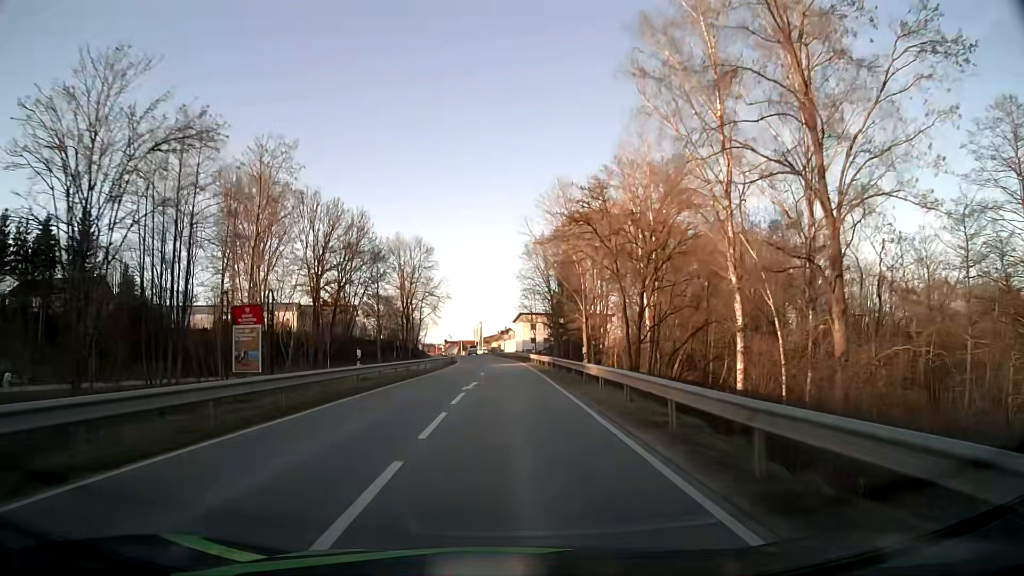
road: tertiary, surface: asphalt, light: Day
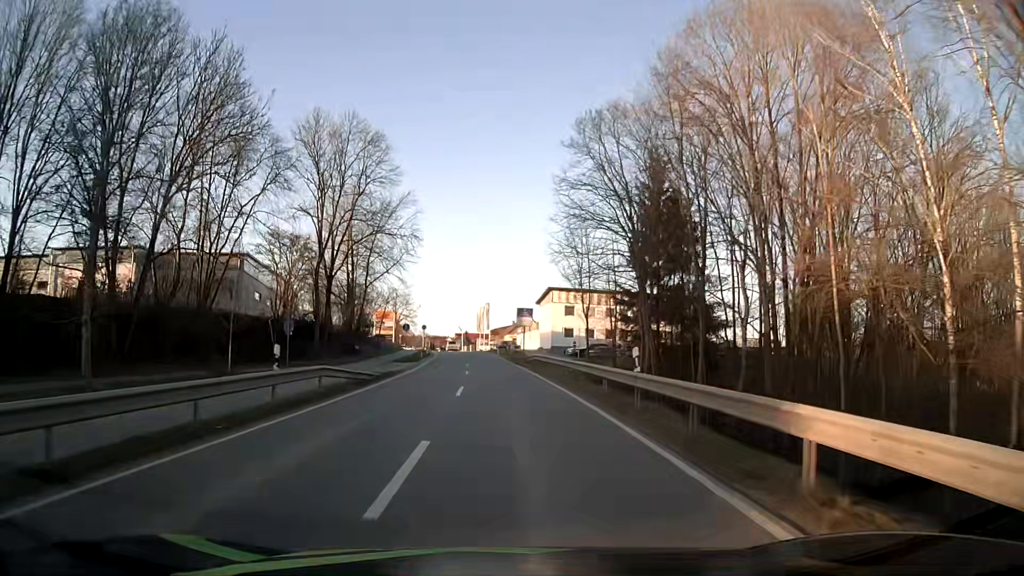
(-0.5, +53.1) m; -1°
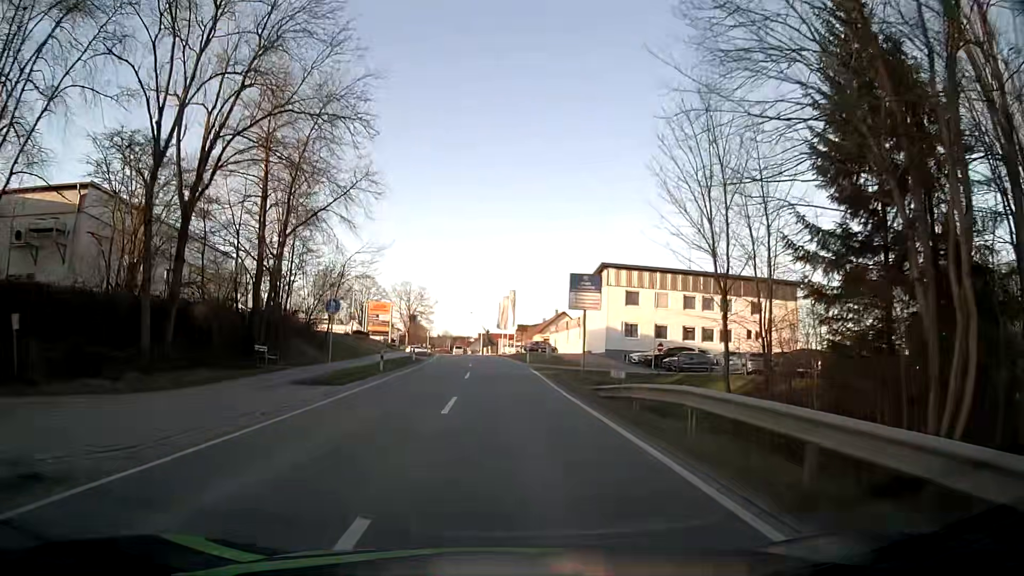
(-0.6, +28.1) m; -2°
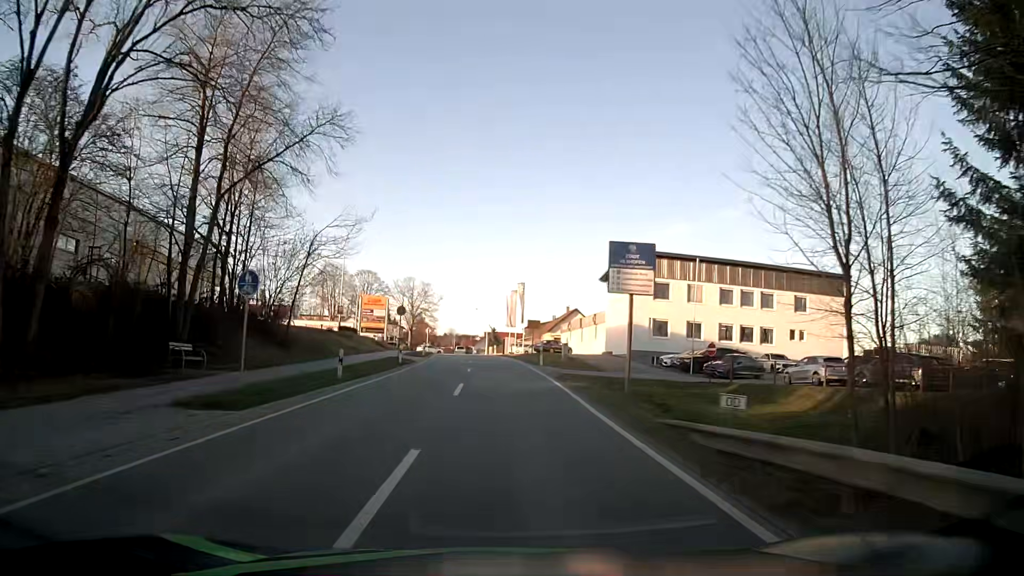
(-0.1, +8.7) m; -1°
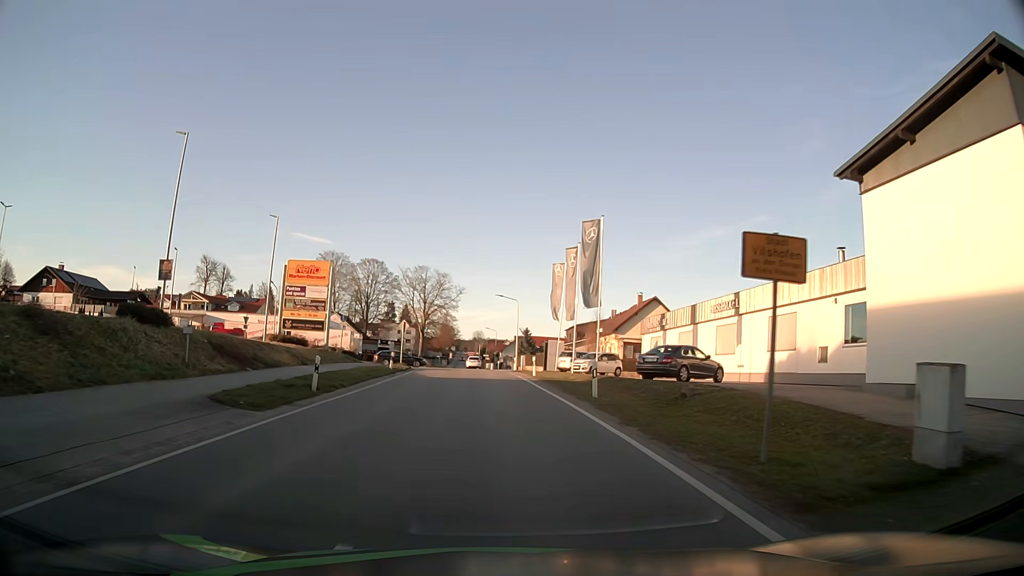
(-0.6, +39.9) m; -2°
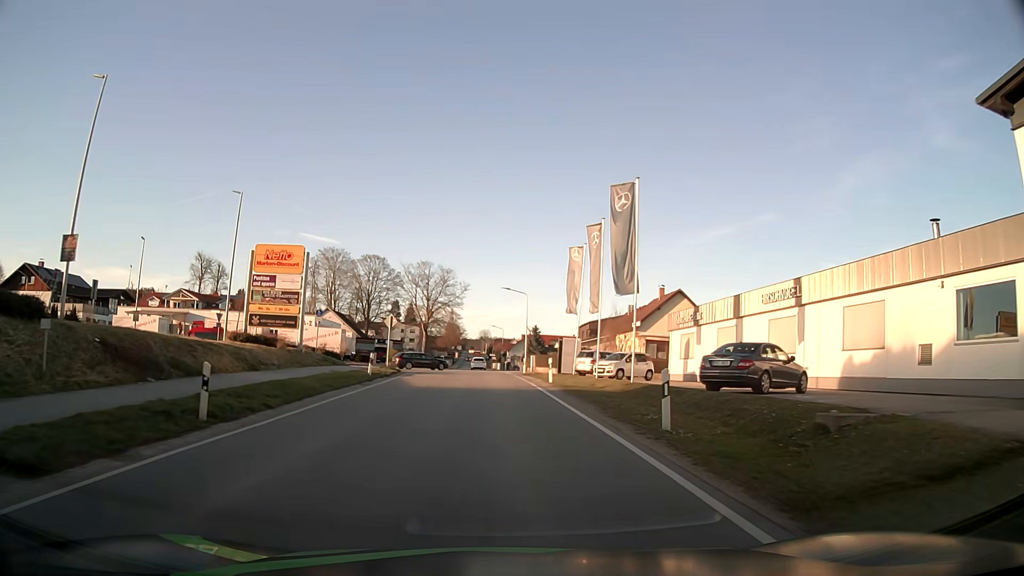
(0.0, +7.5) m; -1°
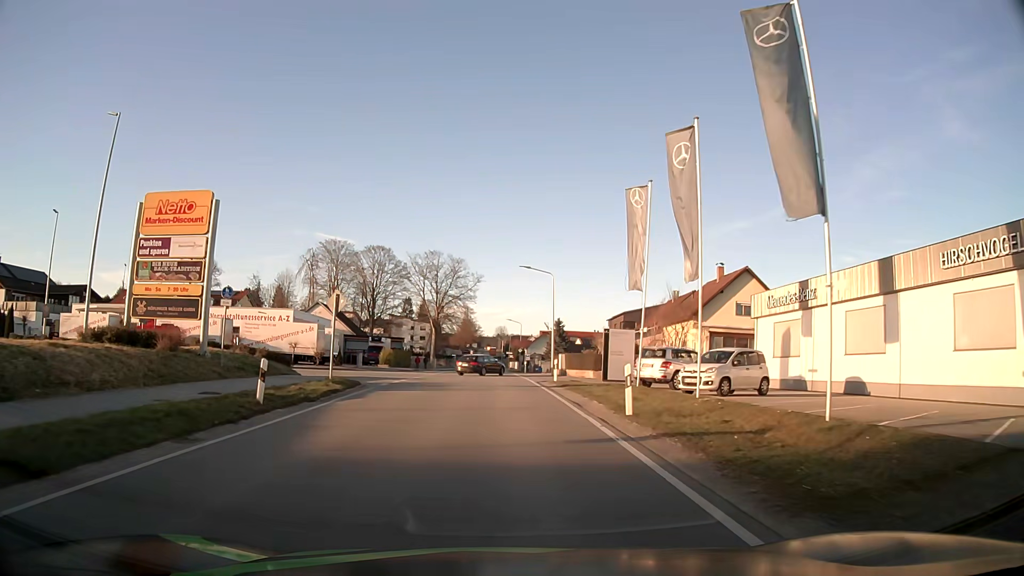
(-0.2, +14.7) m; -1°
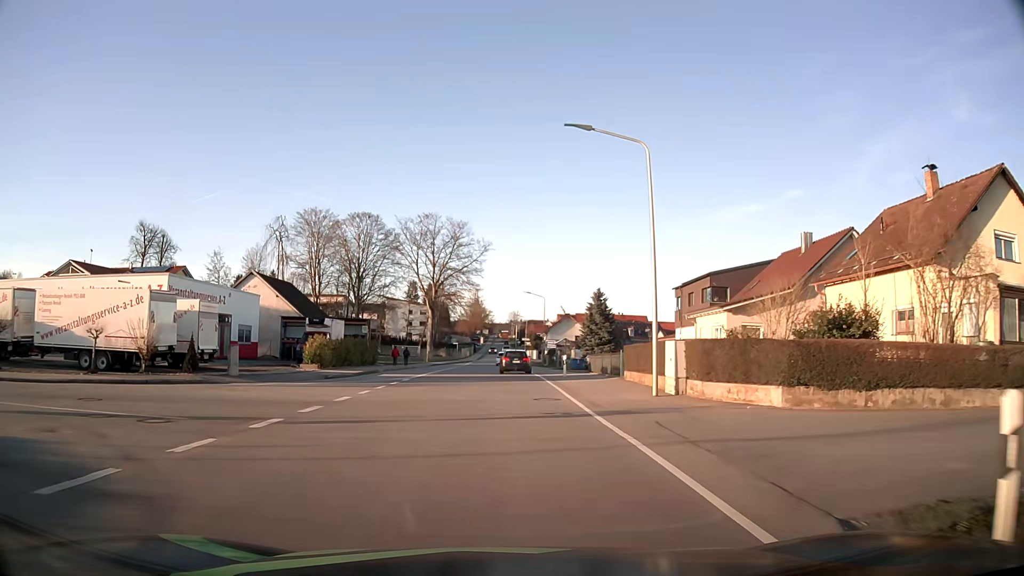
(-0.4, +29.1) m; -1°
(0, +10) (0, +20) (0, +30) (0, +40) (0, +50) (0, +60) (0, +70) (0, +80) (0, +90) (0, +100) m
